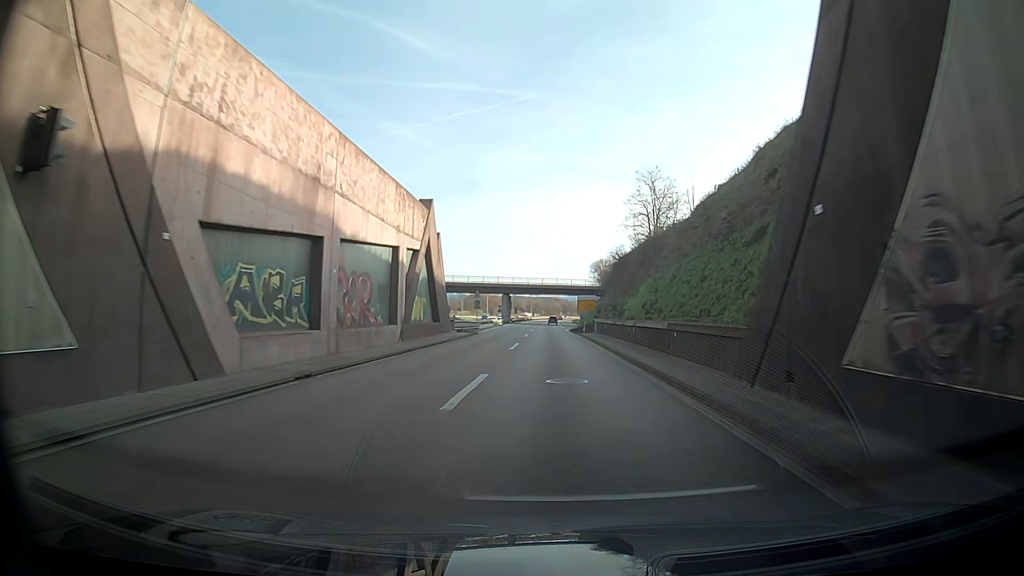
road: trunk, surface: asphalt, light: Day
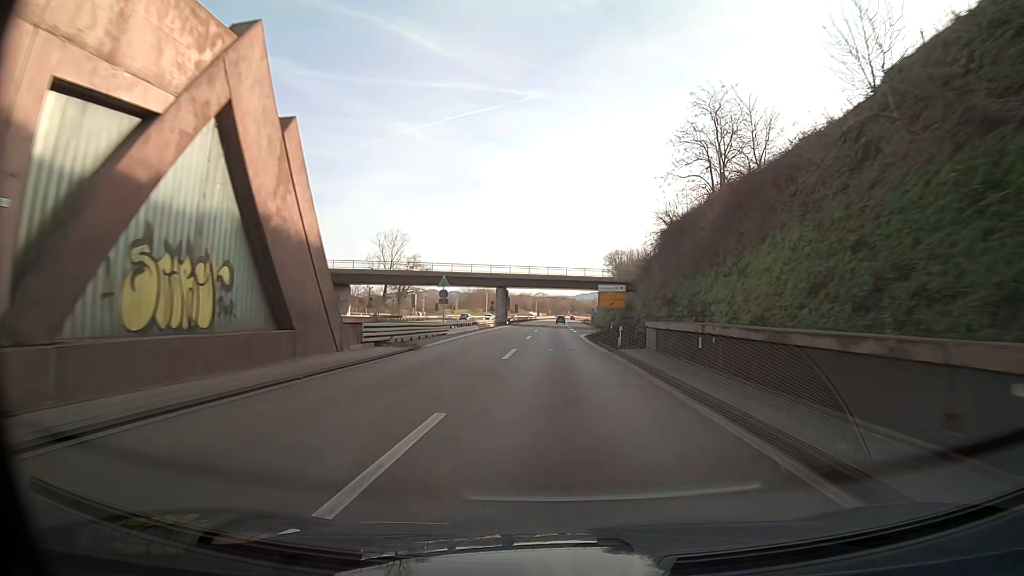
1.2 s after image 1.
(+0.4, +24.3) m; +2°
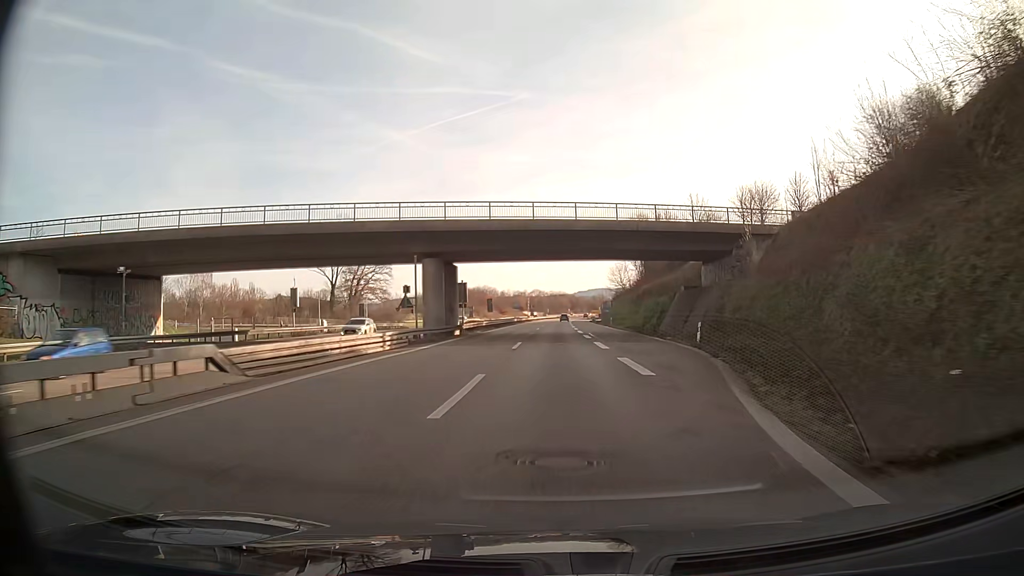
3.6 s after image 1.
(+0.1, +48.5) m; 0°
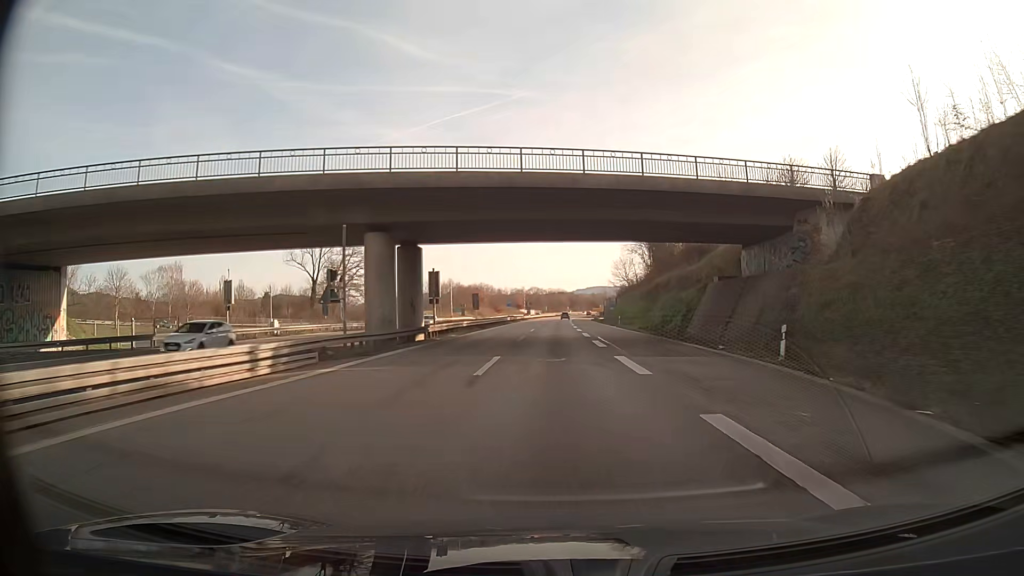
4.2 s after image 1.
(0.0, +12.1) m; 0°
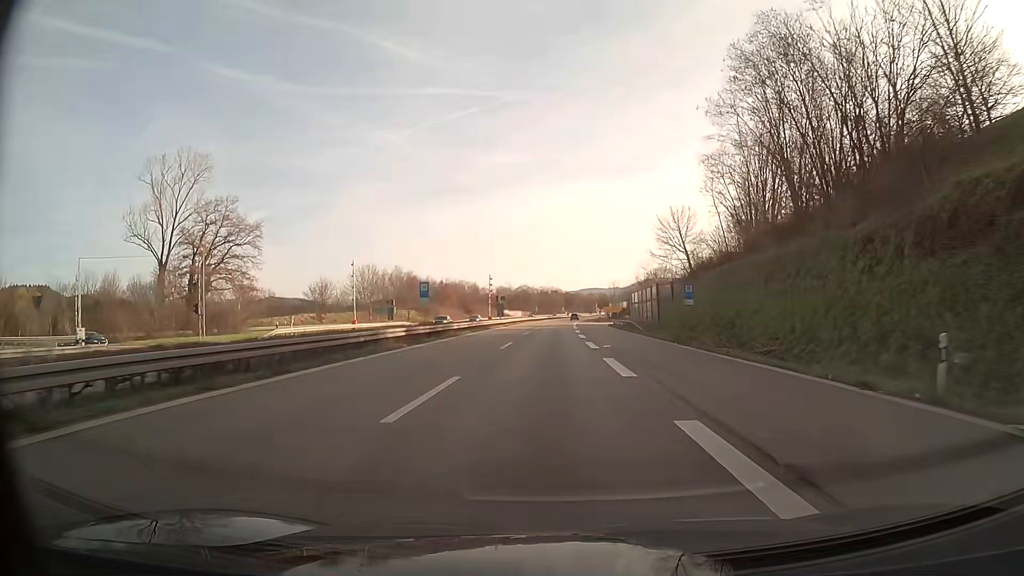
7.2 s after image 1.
(+0.3, +60.7) m; 0°
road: trunk_link
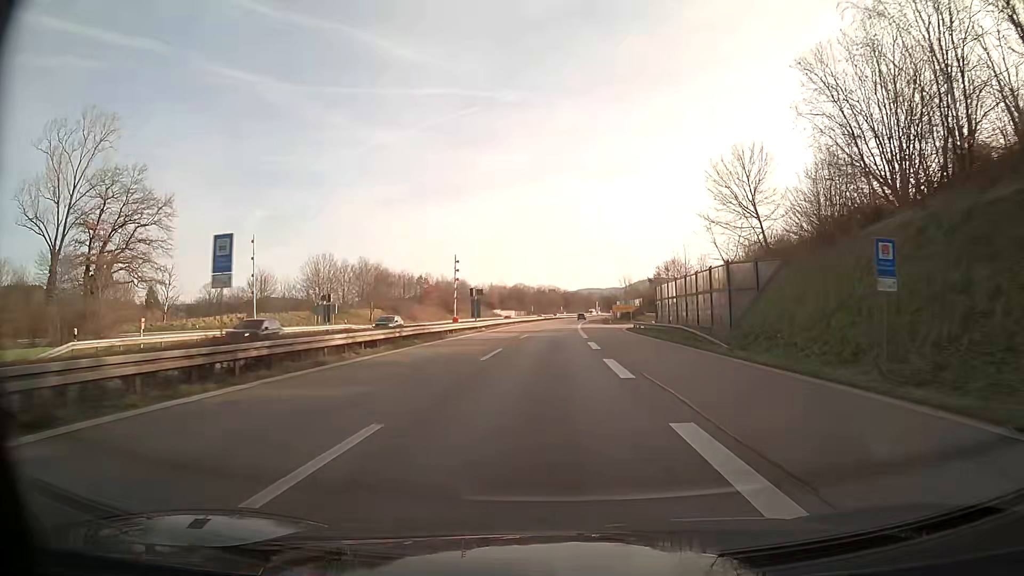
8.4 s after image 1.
(0.0, +24.3) m; 0°
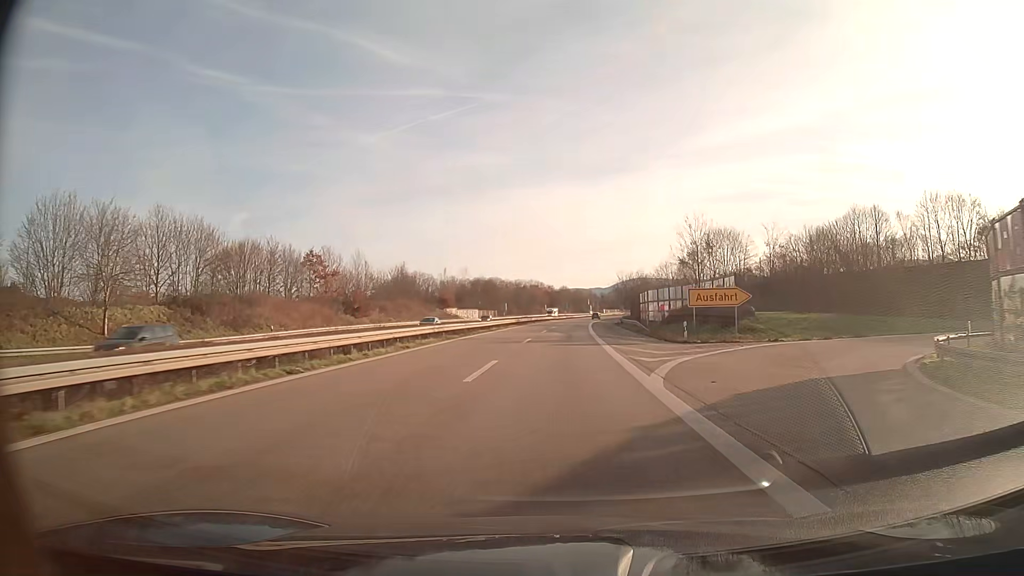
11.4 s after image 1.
(+0.6, +60.7) m; +2°
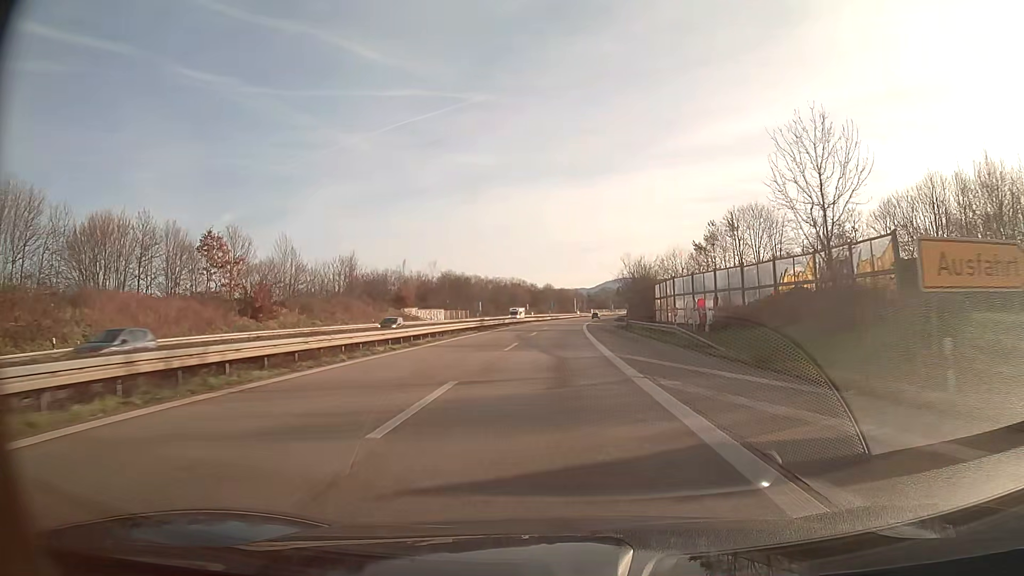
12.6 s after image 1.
(+0.3, +24.3) m; +1°
